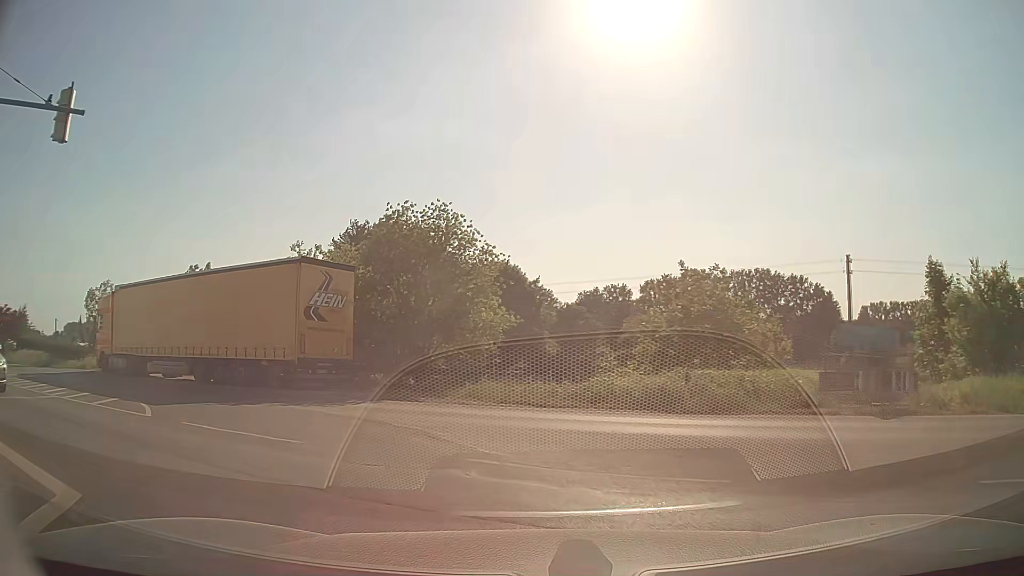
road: secondary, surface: asphalt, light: Day
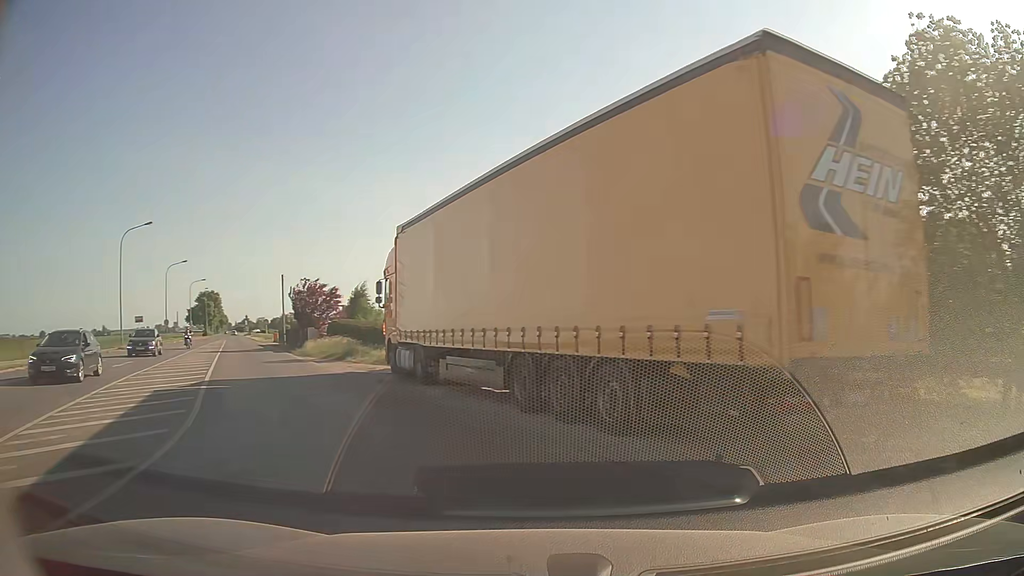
(-4.7, +14.3) m; -38°
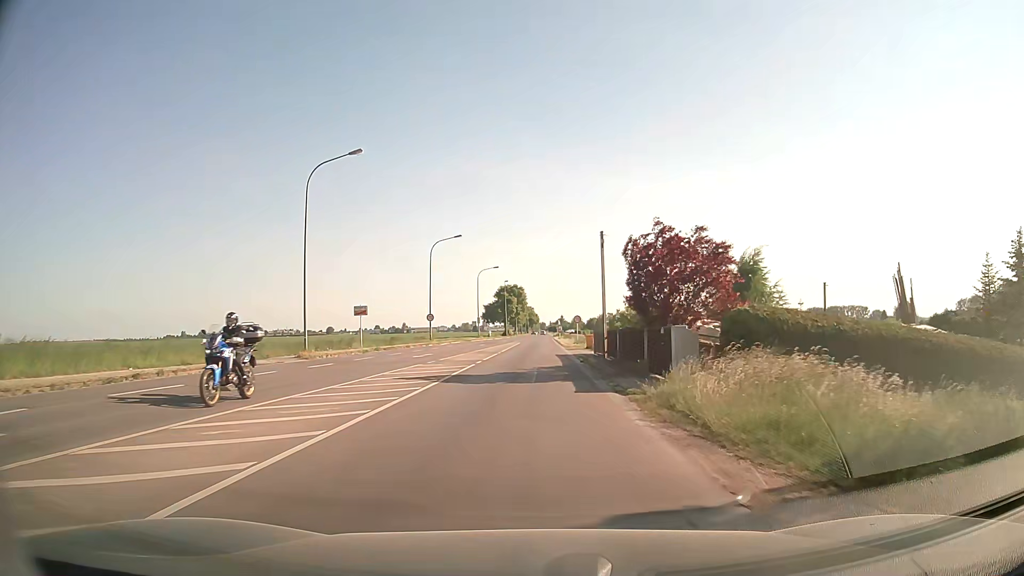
(-9.0, +24.2) m; -28°
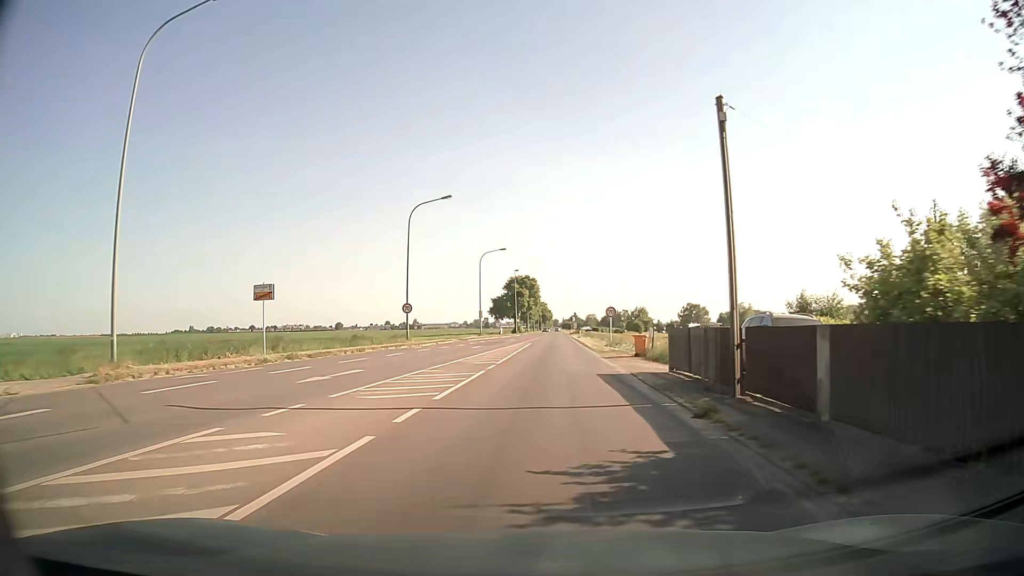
(-0.3, +18.4) m; -2°
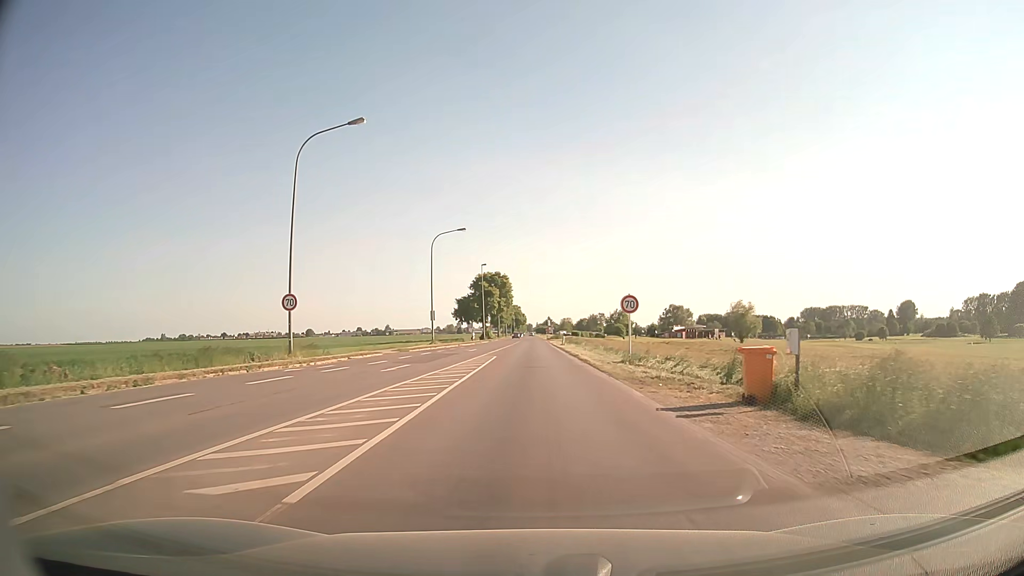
(+0.4, +19.8) m; +2°
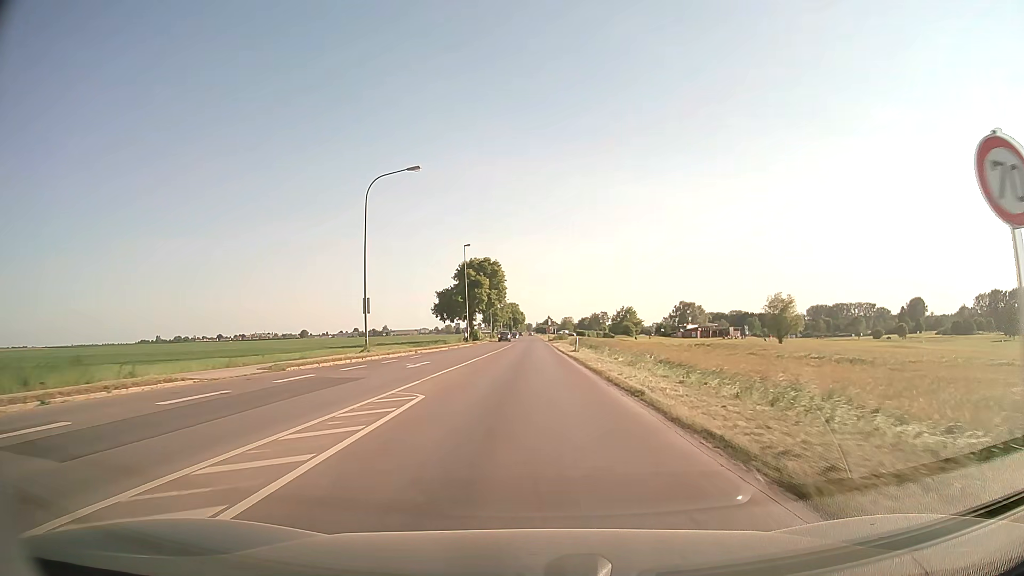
(+0.2, +23.6) m; 0°
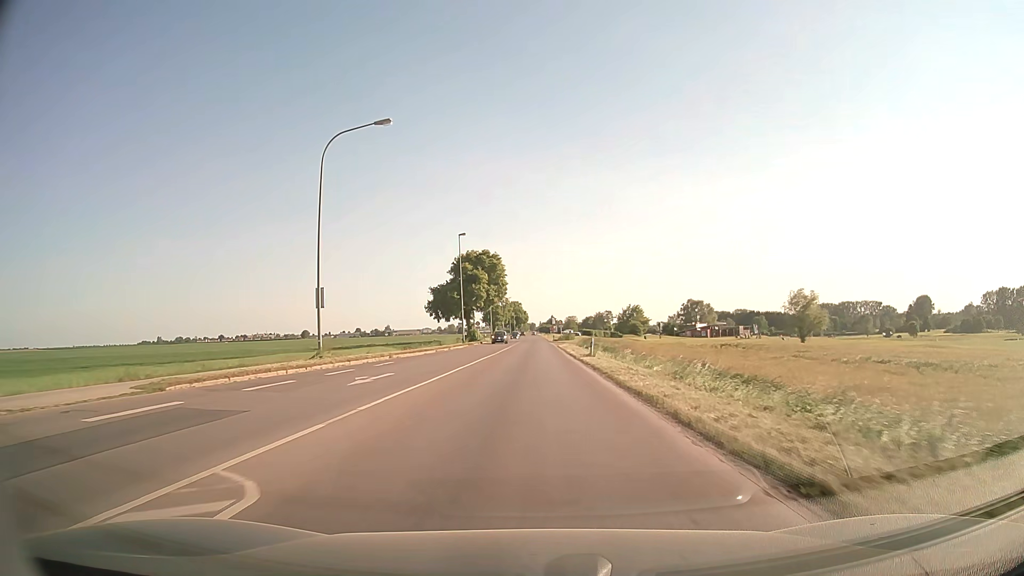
(0.0, +9.0) m; 0°
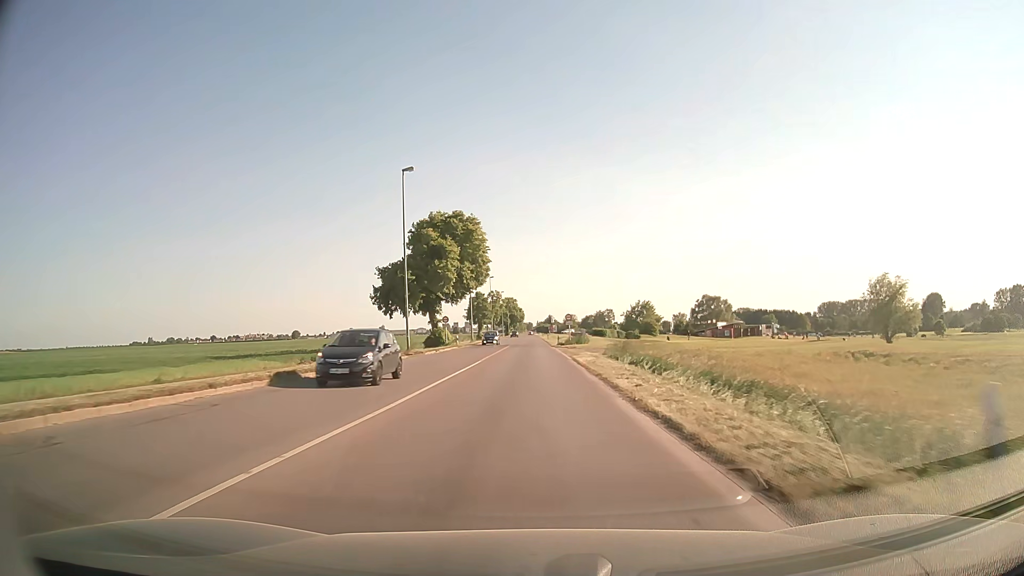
(+0.1, +29.8) m; 0°
(0, +10) (0, +20) (0, +30) (0, +40) (0, +50) (0, +60) (0, +70) (0, +80) (0, +90) (0, +100) m
